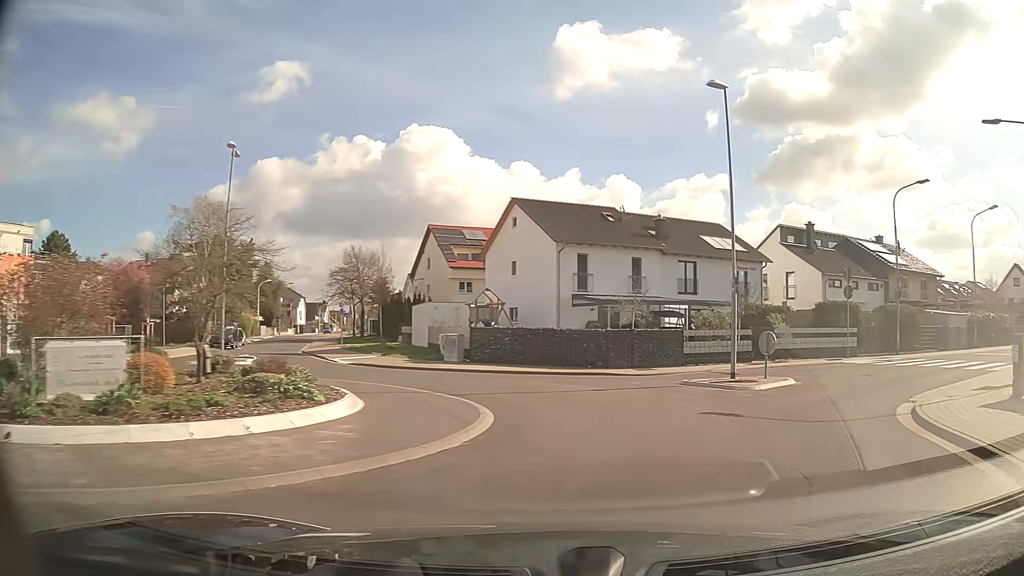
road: unclassified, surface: asphalt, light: Day
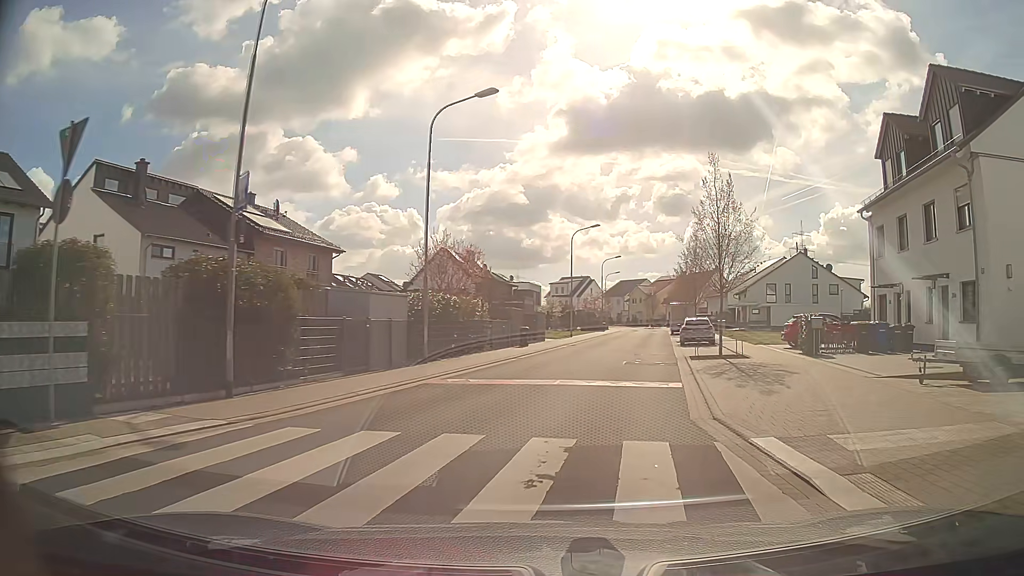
(+10.4, +18.4) m; +53°
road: residential
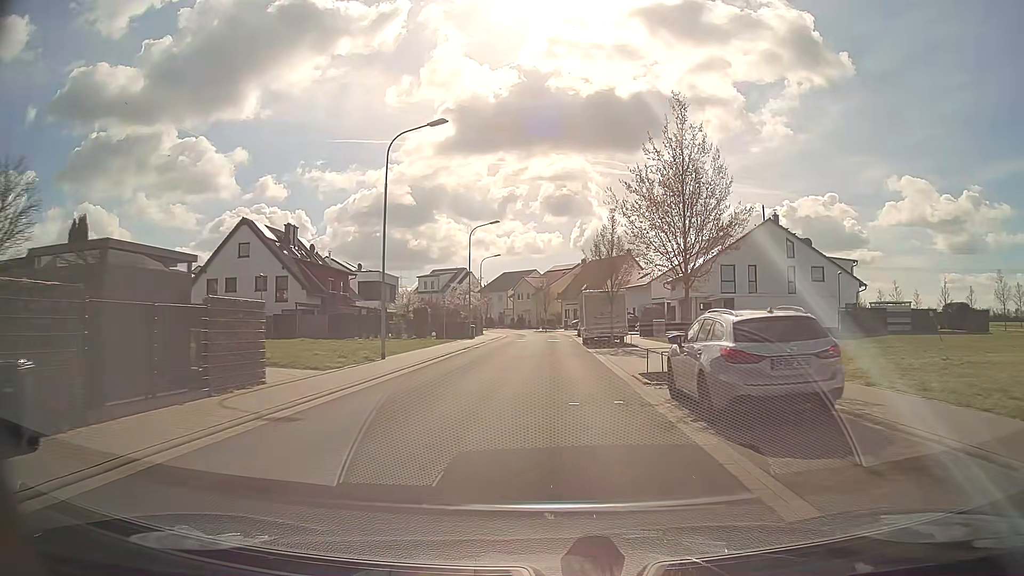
(+3.6, +26.7) m; +9°
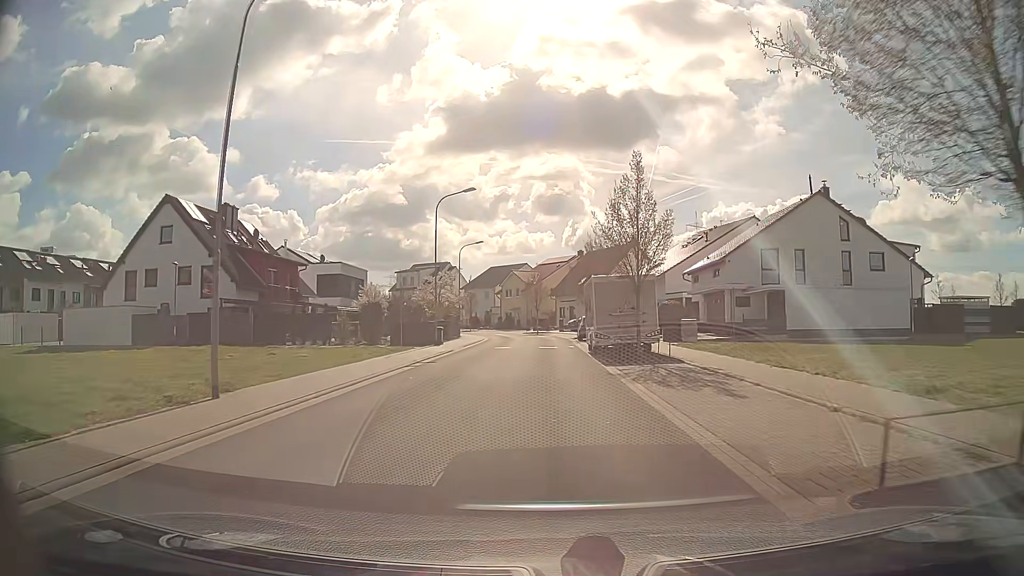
(+0.3, +11.9) m; +1°
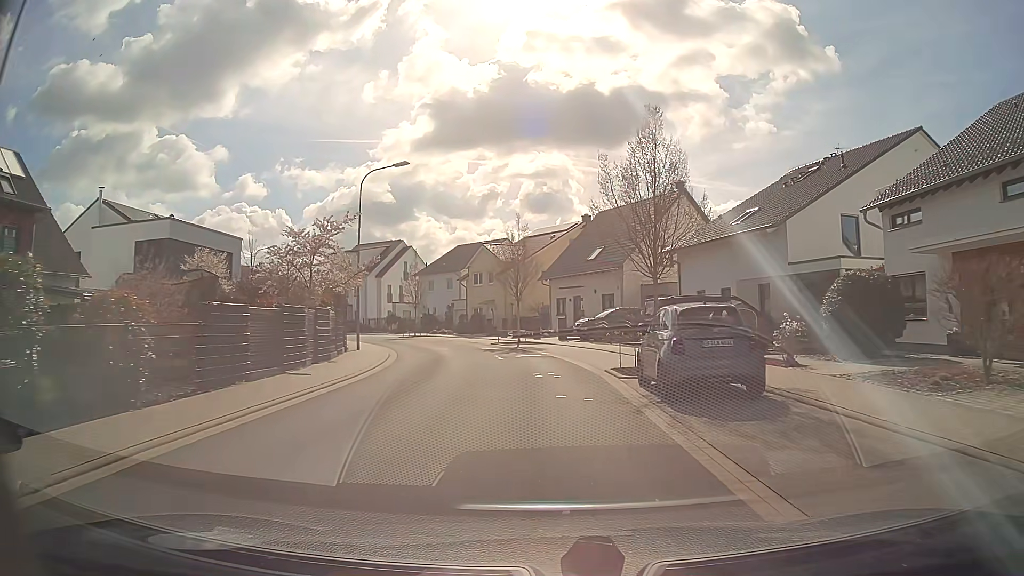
(+0.2, +30.4) m; +1°
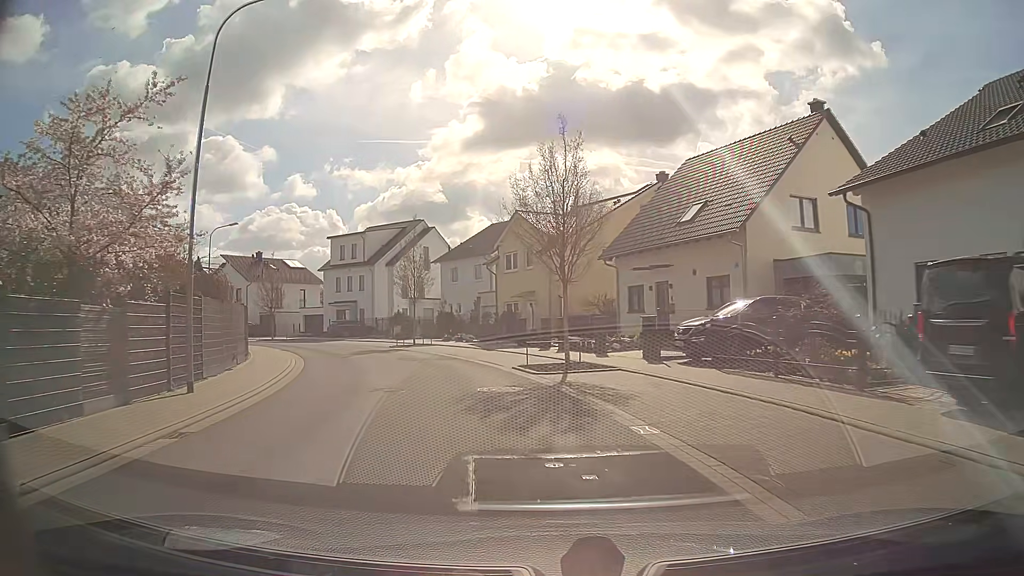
(-0.4, +17.4) m; -4°
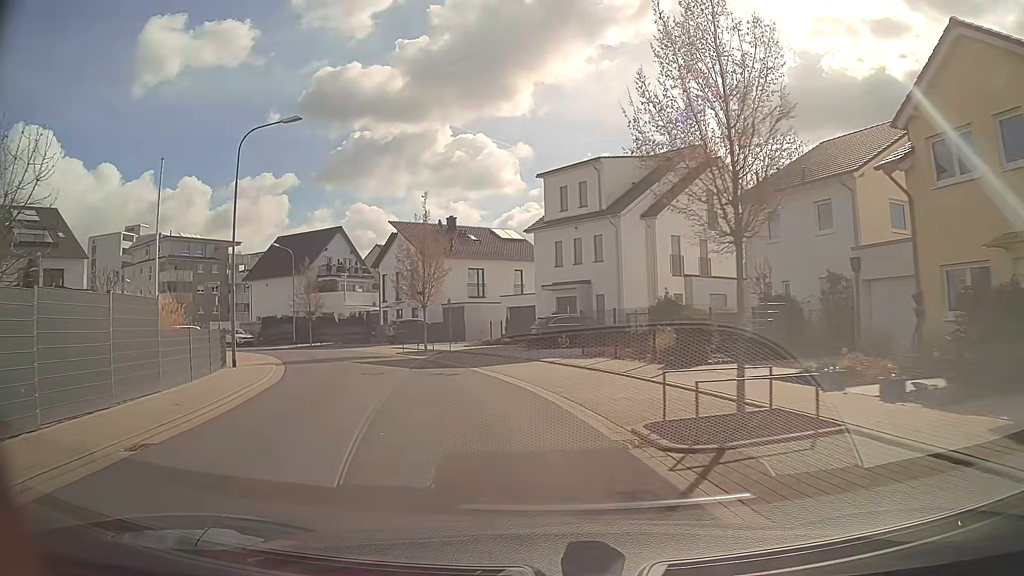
(-5.3, +26.4) m; -23°
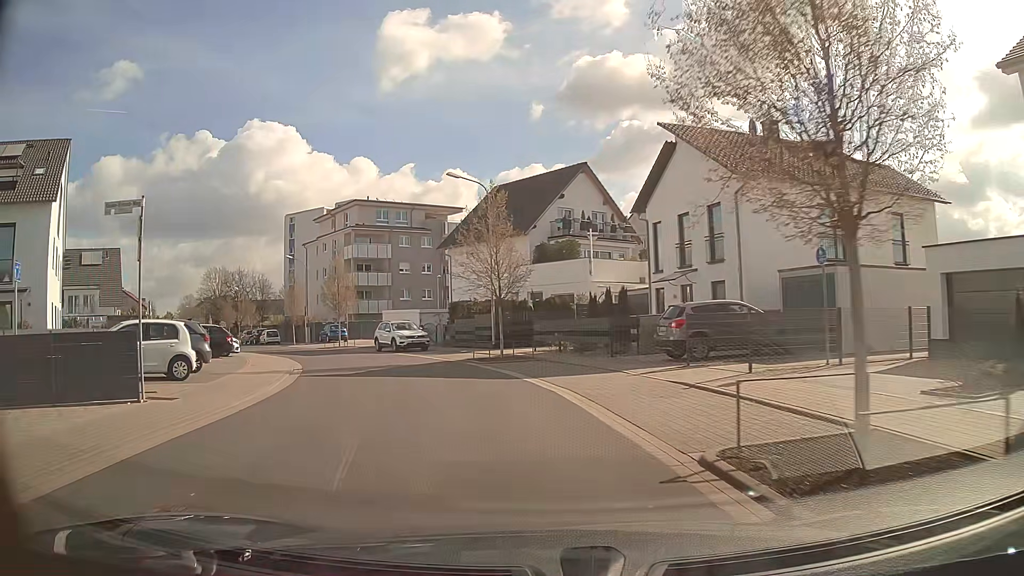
(-4.9, +24.7) m; -23°
(-1, +10) (-3, +20) (-7, +29) (-12, +37) (-18, +46) (-23, +54) (-29, +62) (-35, +70) (-41, +78) (-47, +86) m
